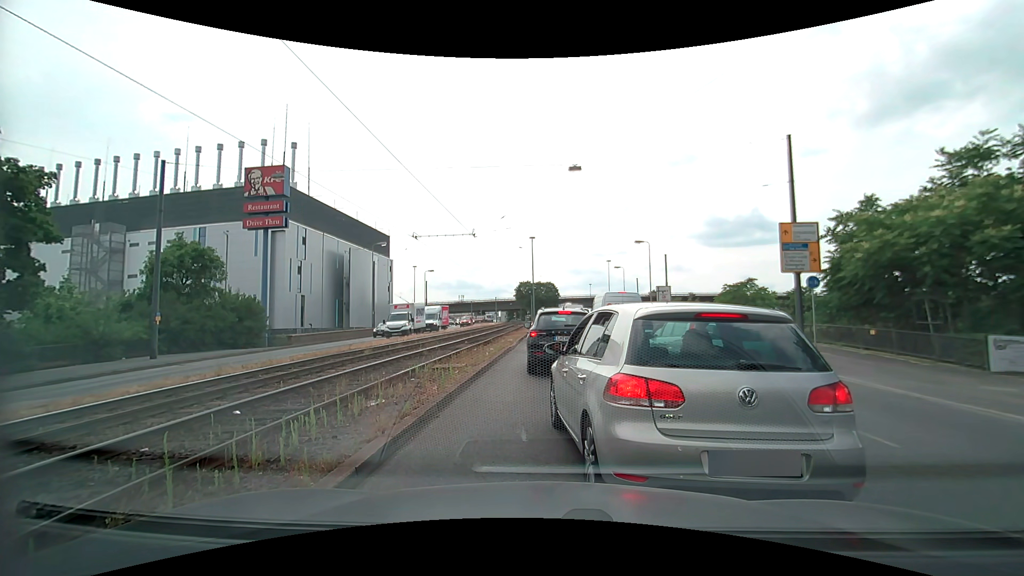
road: primary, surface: asphalt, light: Day
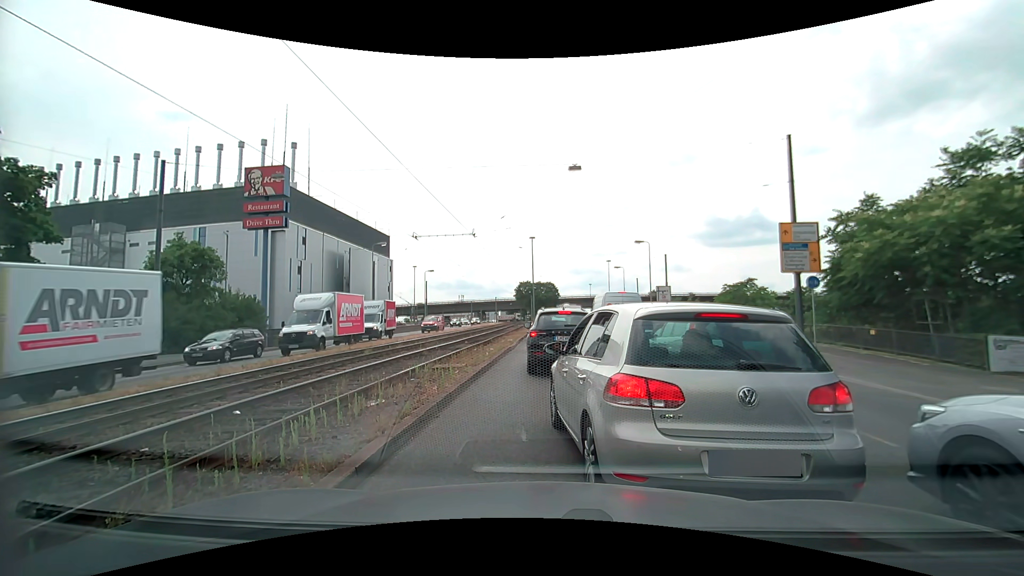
(0.0, 0.0) m; 0°
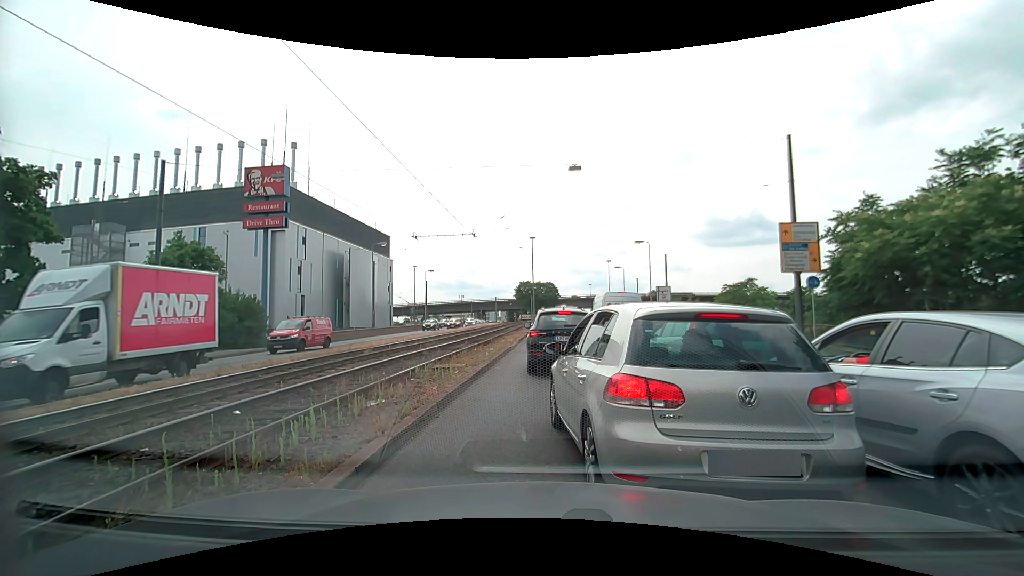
(0.0, 0.0) m; 0°
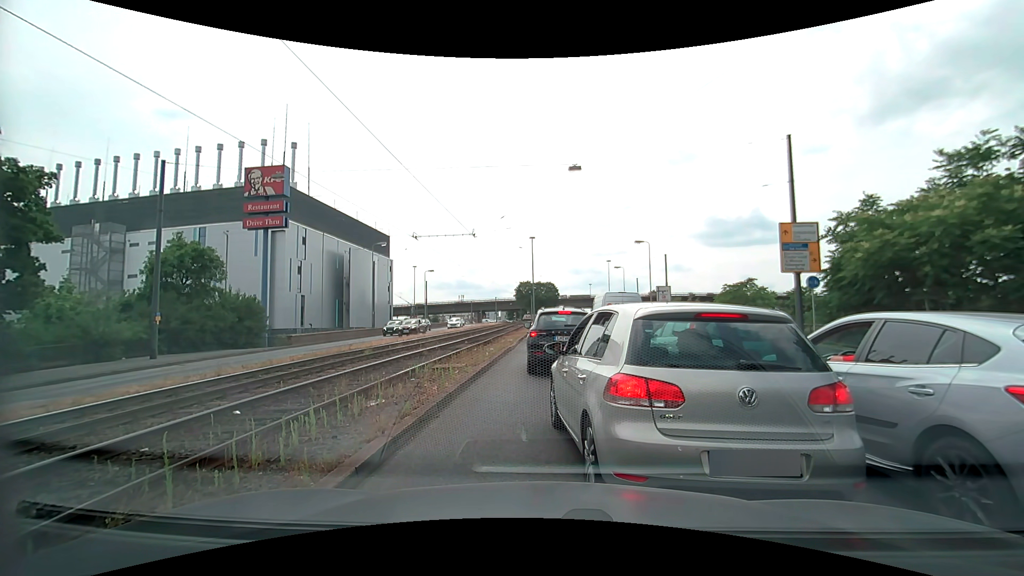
(0.0, 0.0) m; 0°
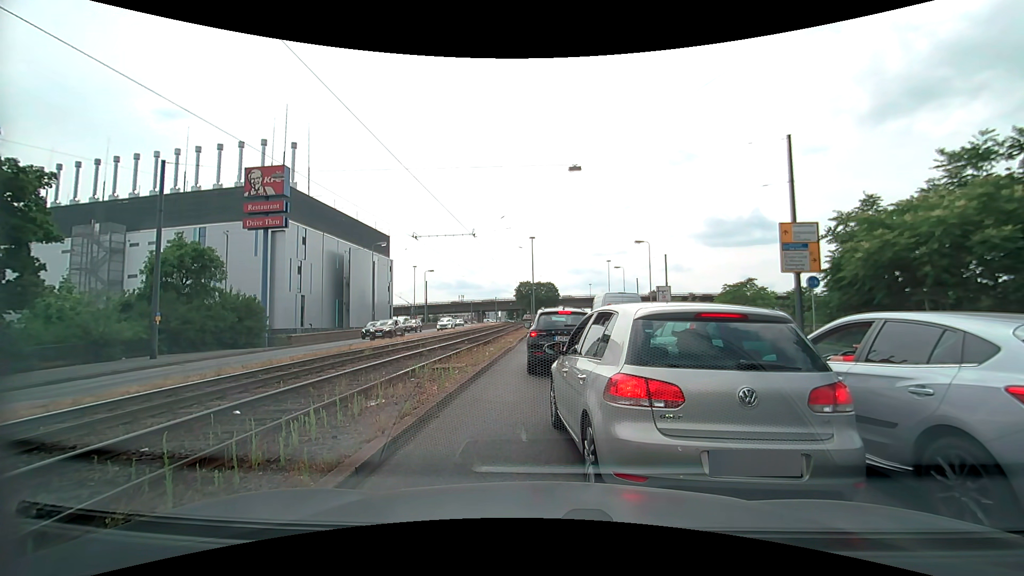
(0.0, 0.0) m; 0°
